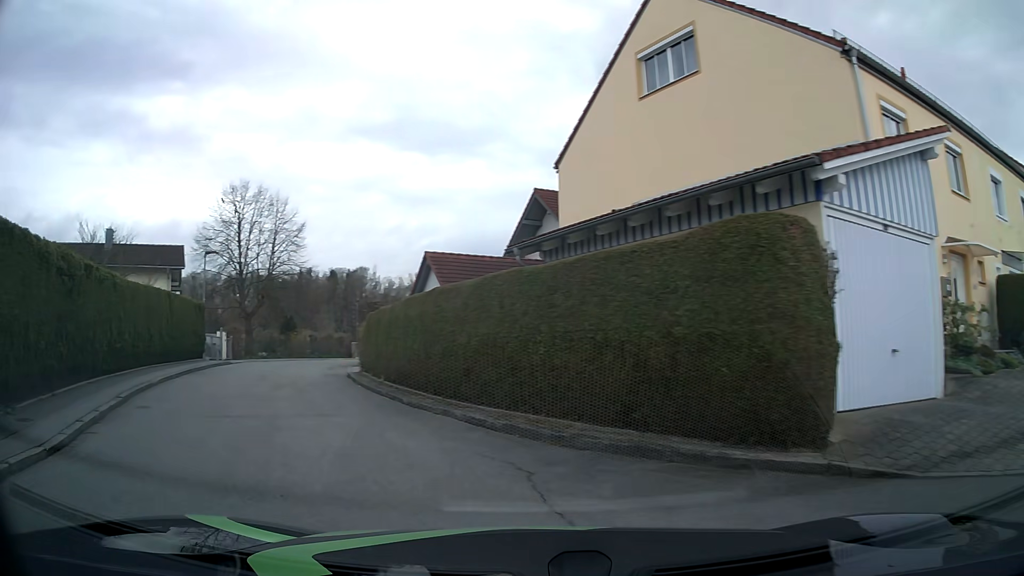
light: Day
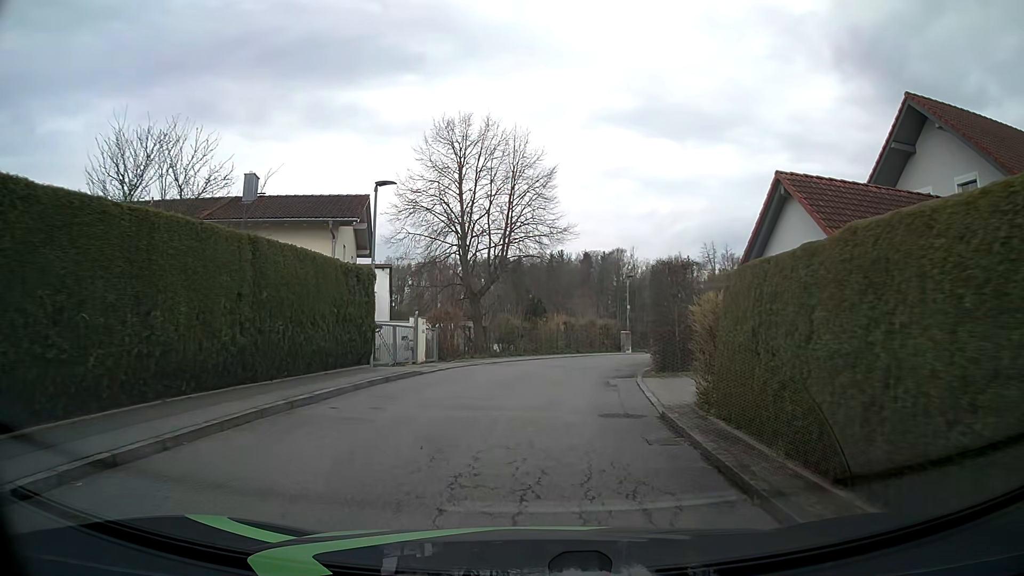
(-4.0, +13.7) m; -21°
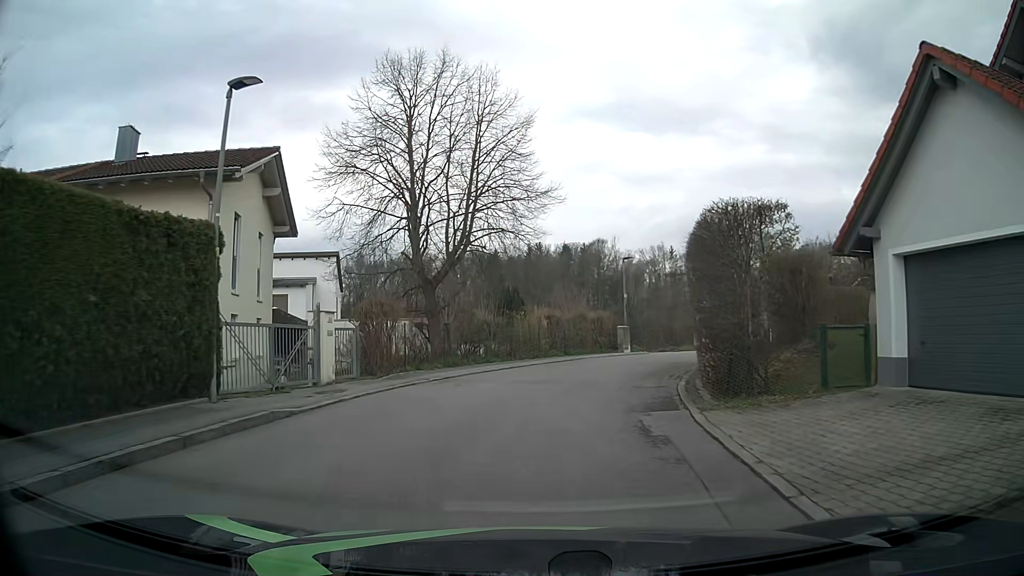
(+0.1, +8.4) m; +3°
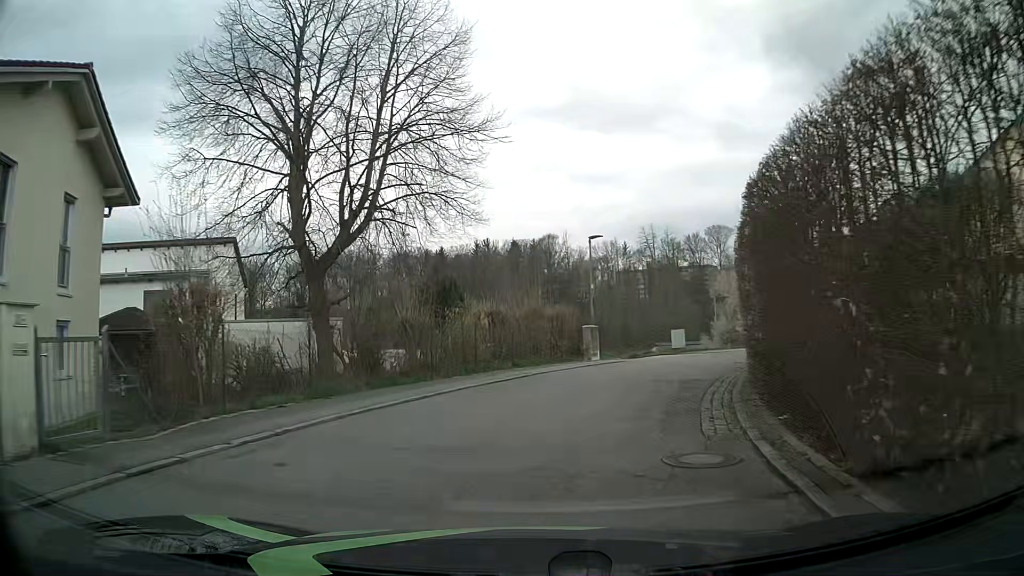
(+0.1, +8.4) m; +4°
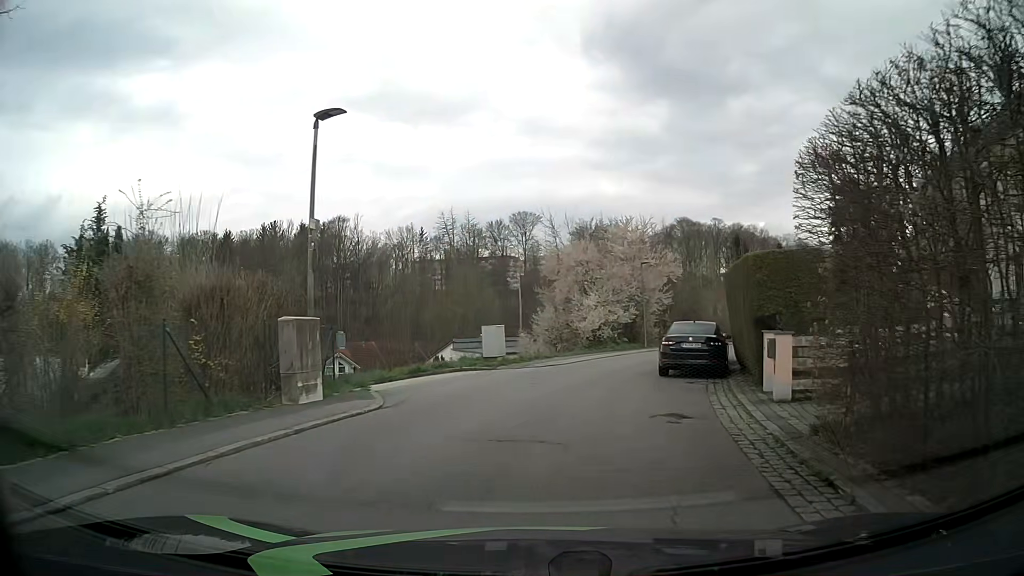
(+2.0, +15.4) m; +16°
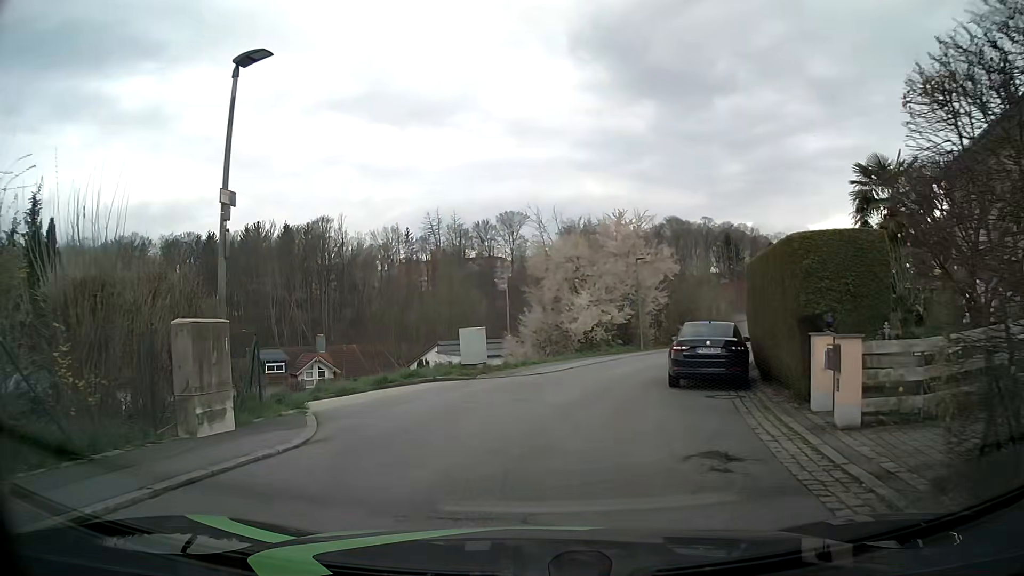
(+0.1, +2.9) m; +1°
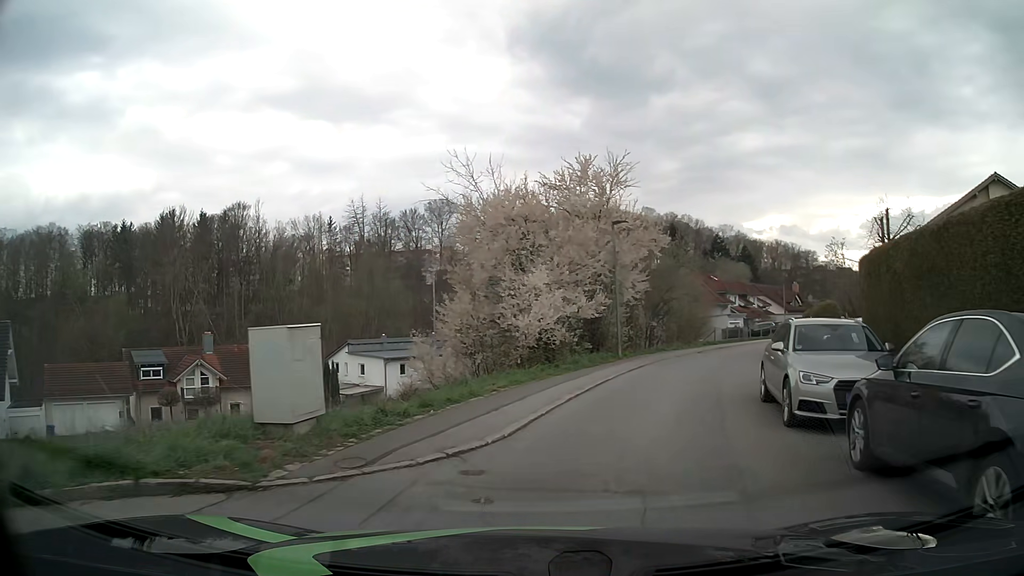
(+0.1, +12.5) m; +6°
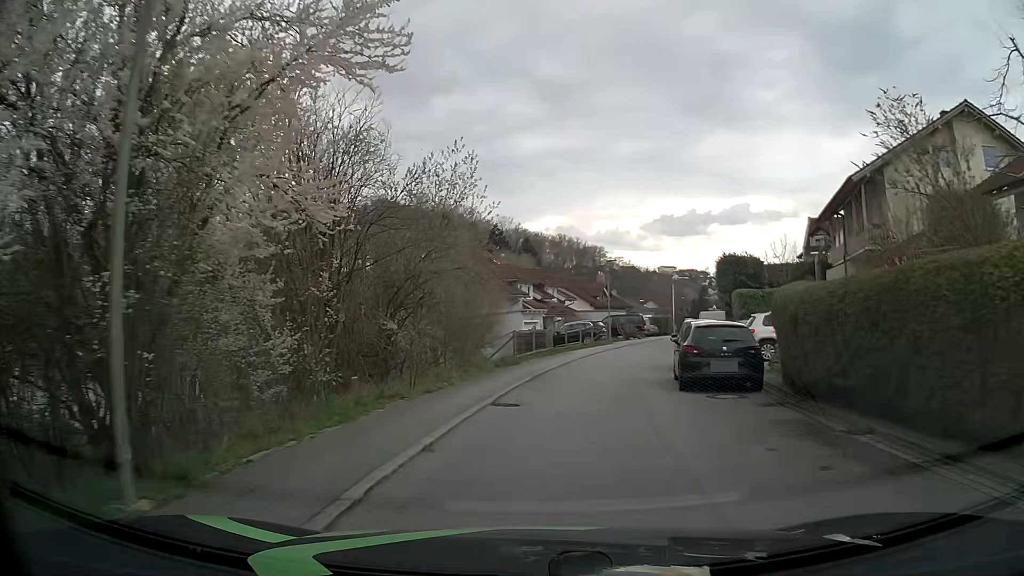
(+4.1, +19.8) m; +20°
